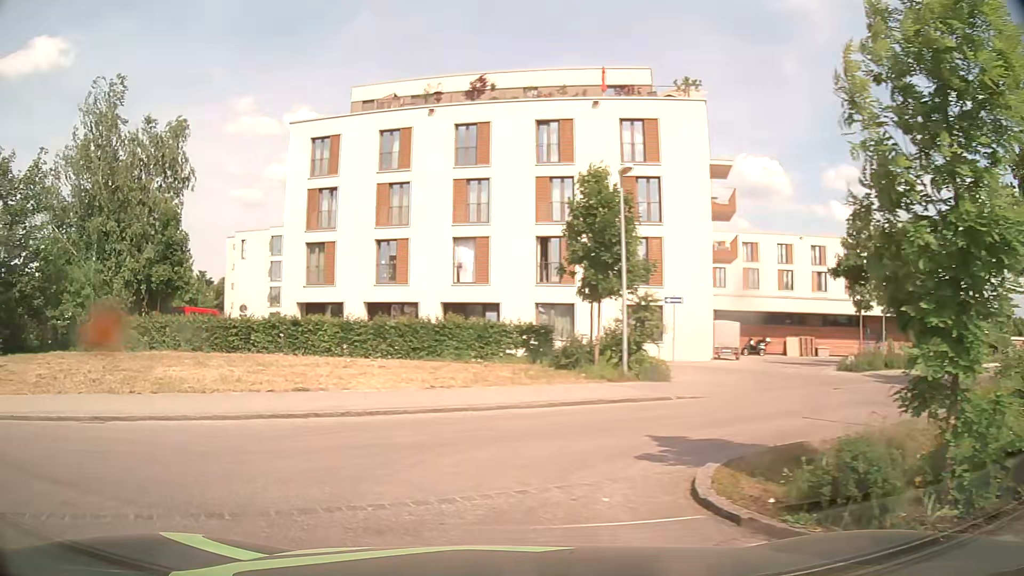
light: Day
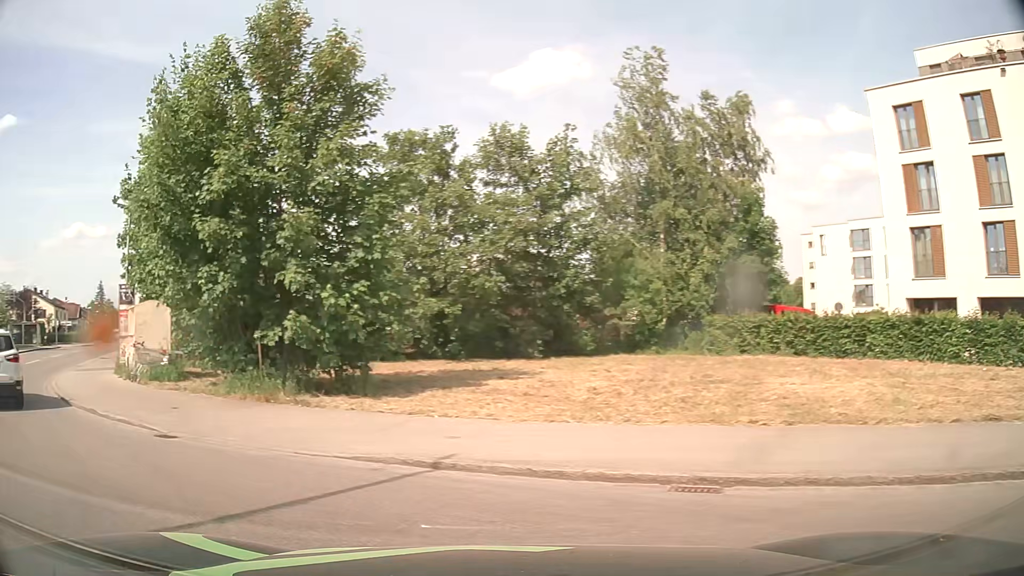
(-2.1, +5.1) m; -45°
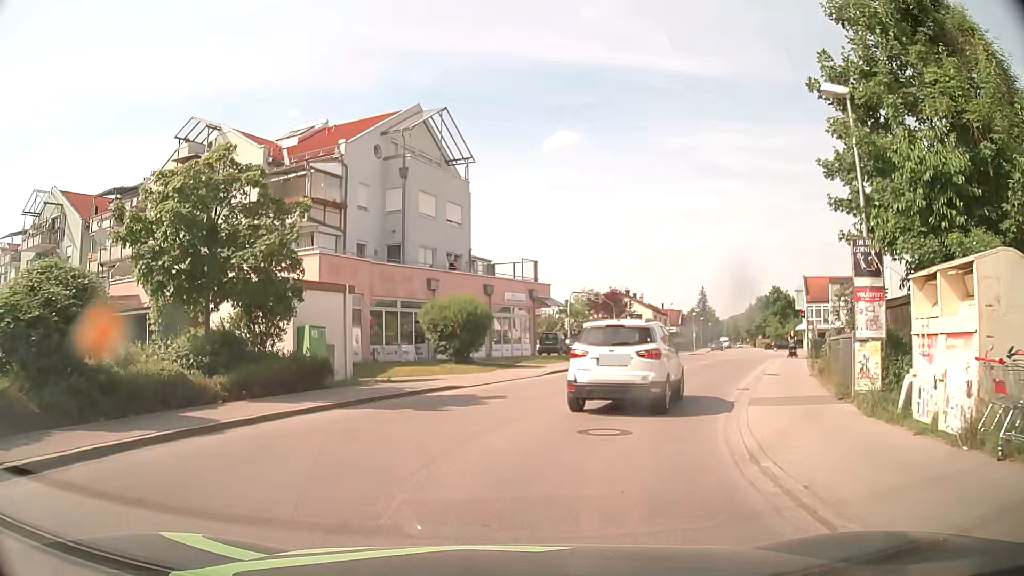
(-8.4, +9.7) m; -54°
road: residential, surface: asphalt
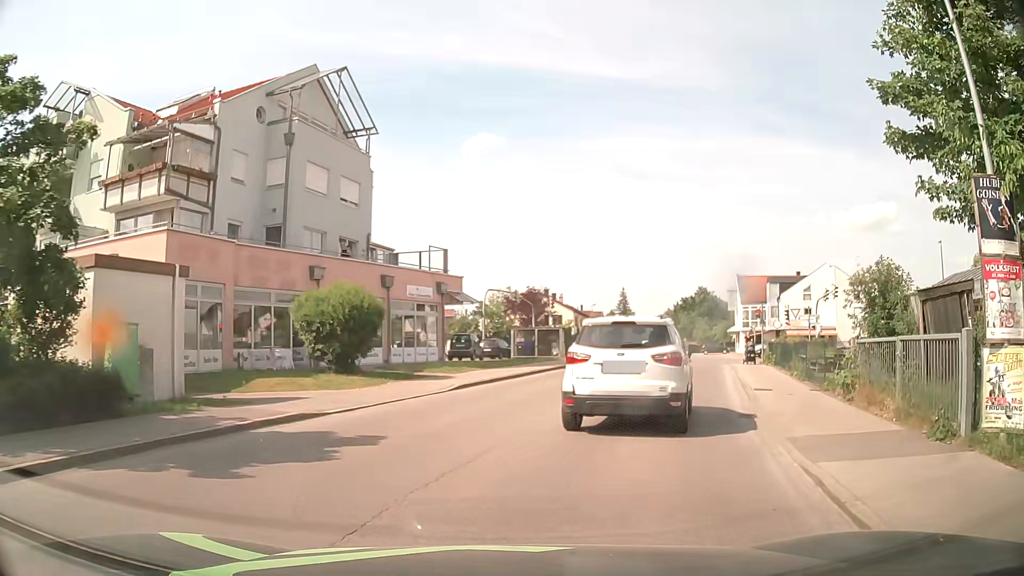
(+0.3, +5.9) m; +7°
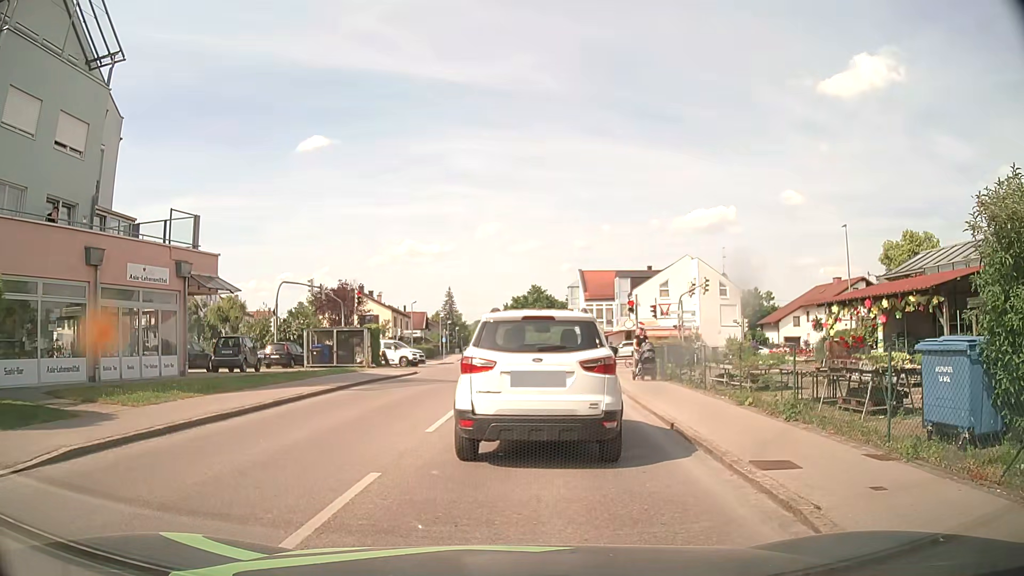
(+1.5, +9.7) m; +14°
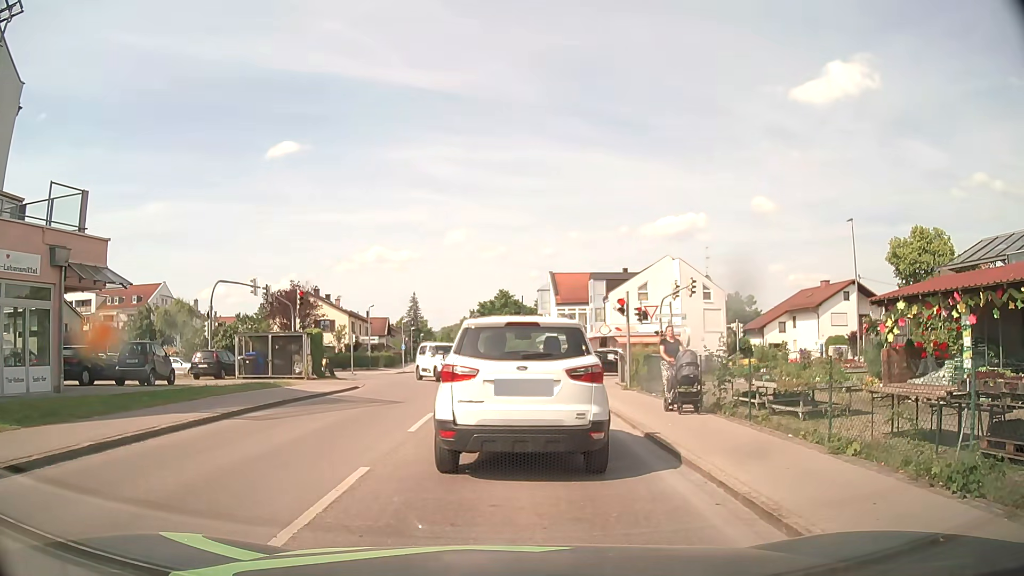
(+0.2, +5.3) m; +3°
